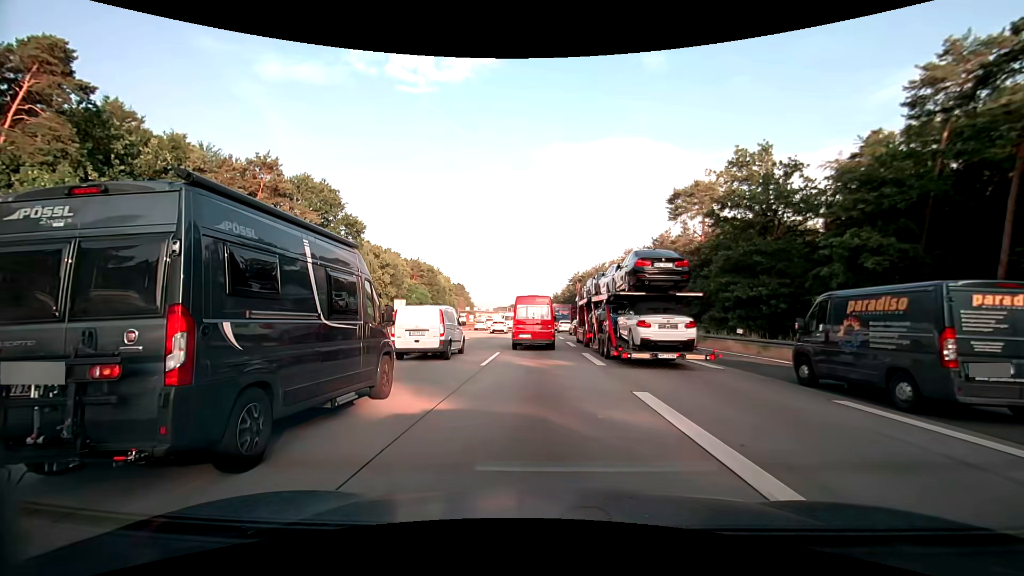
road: motorway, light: Day
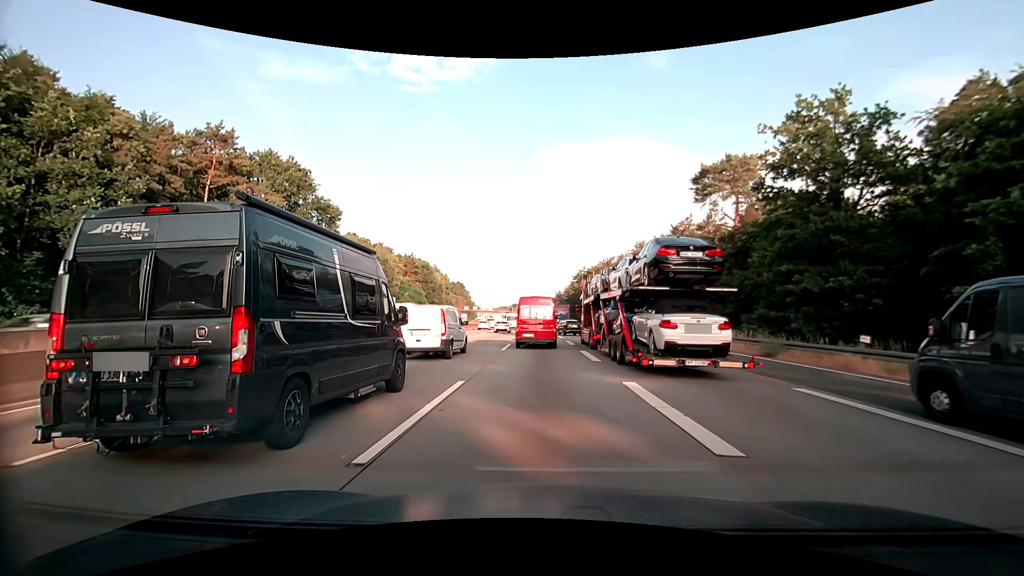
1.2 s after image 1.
(0.0, +10.4) m; 0°
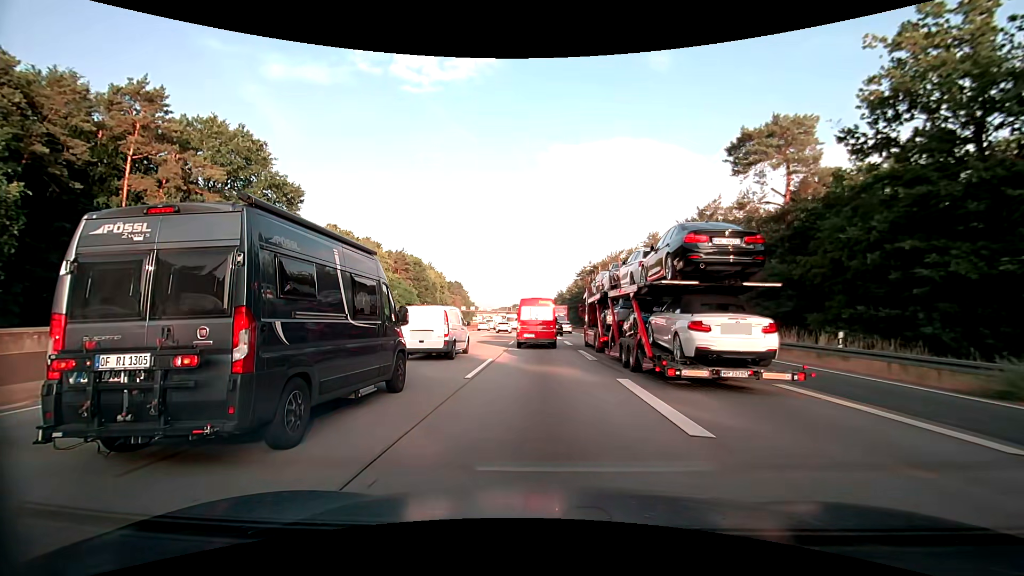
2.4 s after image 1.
(0.0, +11.2) m; 0°
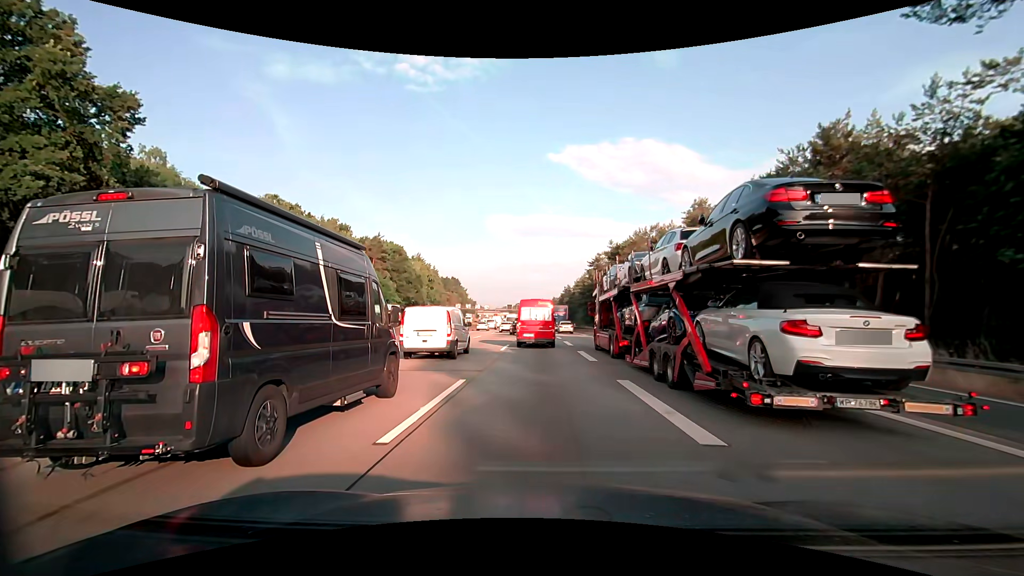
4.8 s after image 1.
(-0.1, +24.5) m; -1°
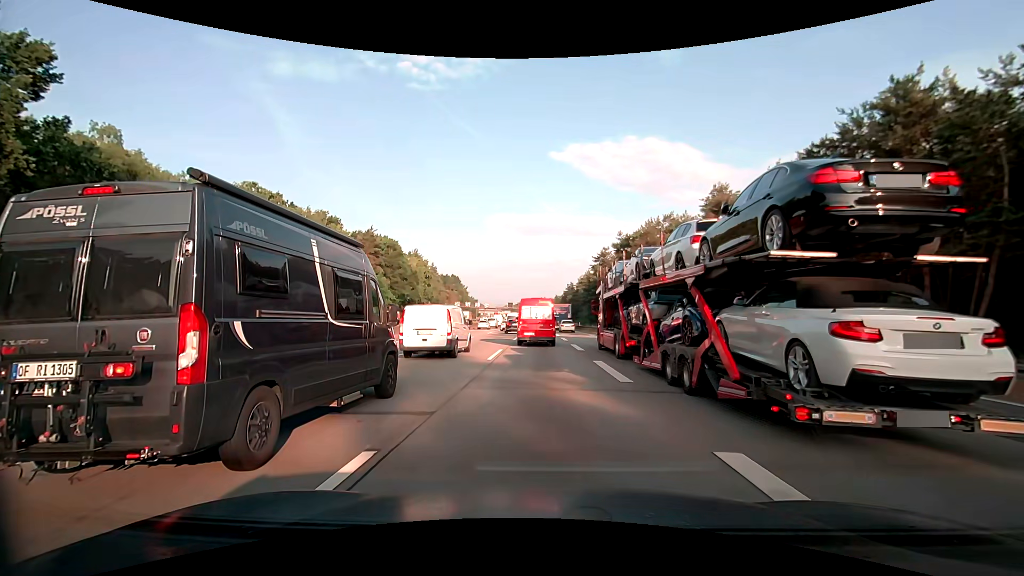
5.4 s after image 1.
(0.0, +6.5) m; 0°
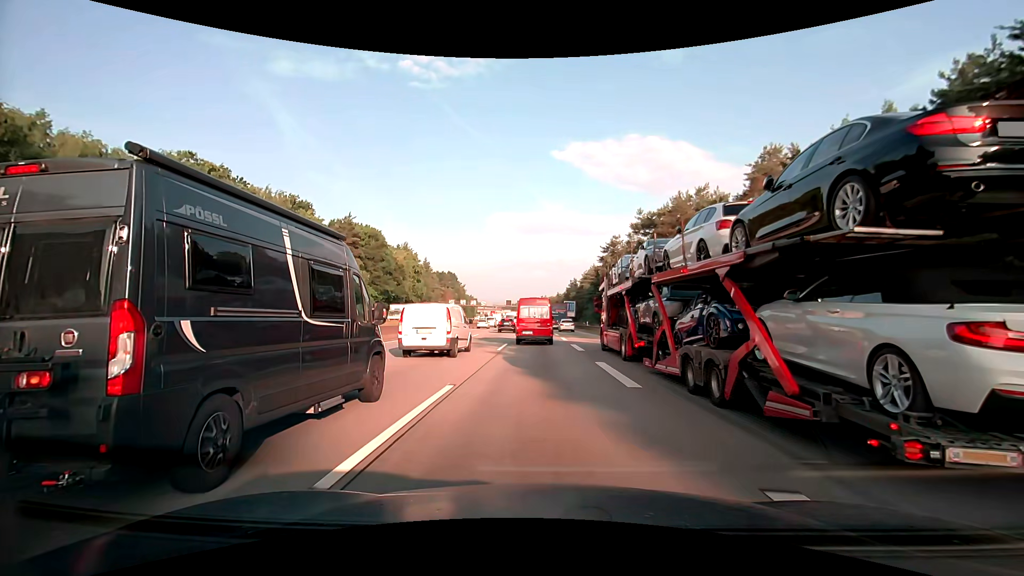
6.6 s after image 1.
(0.0, +13.1) m; 0°
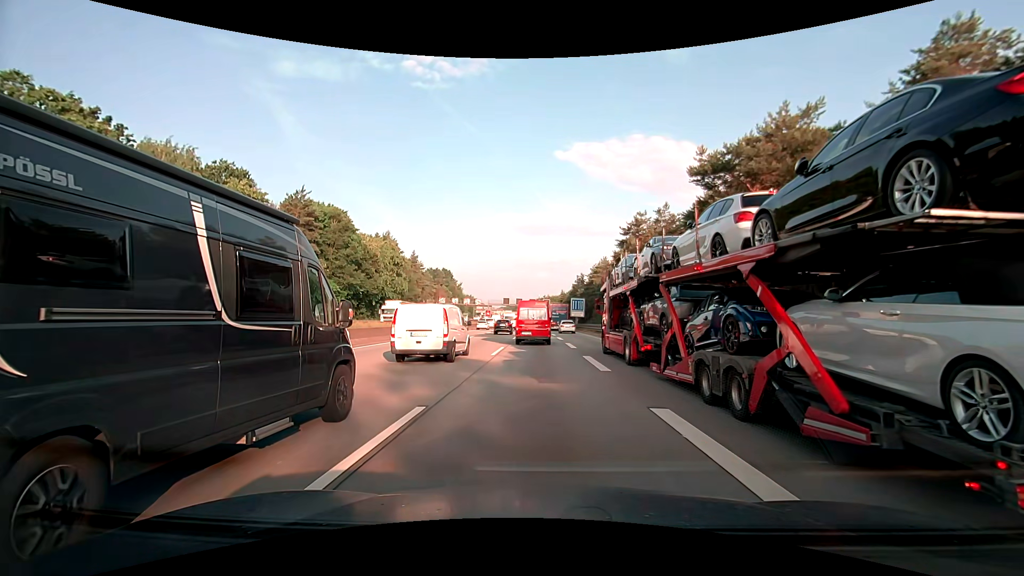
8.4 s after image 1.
(0.0, +20.3) m; 0°
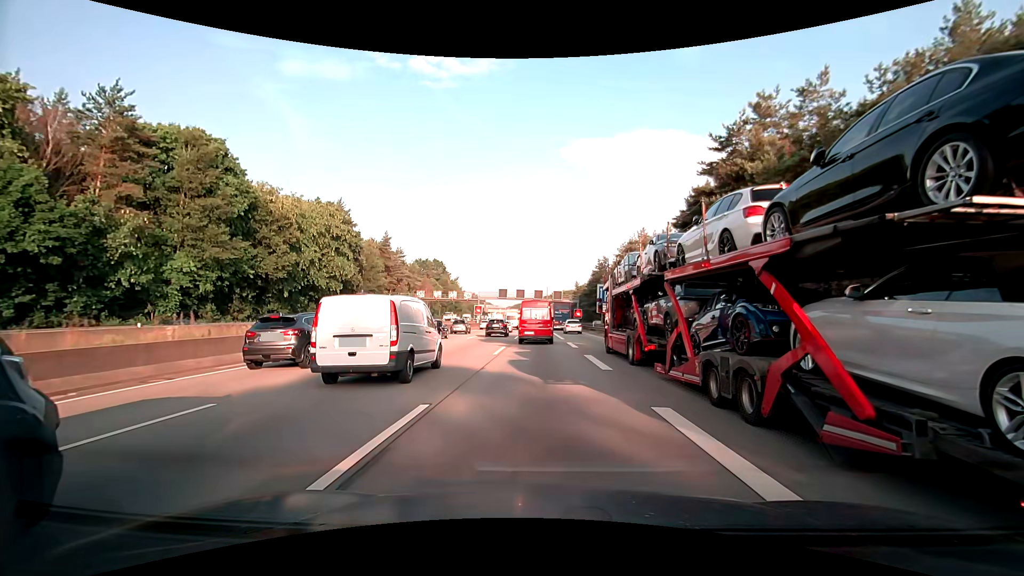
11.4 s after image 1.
(-0.1, +36.0) m; -1°
(0, +10) (0, +20) (0, +30) (0, +40) (-1, +50) (-1, +60) (-1, +70) (-1, +80) (-1, +90) (-2, +100) m
